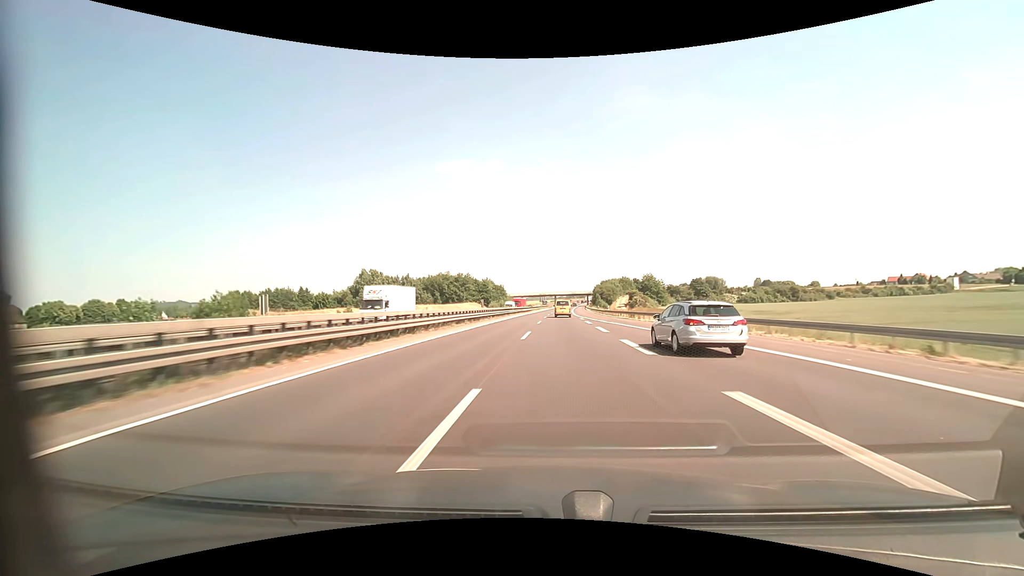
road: motorway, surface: asphalt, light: Day
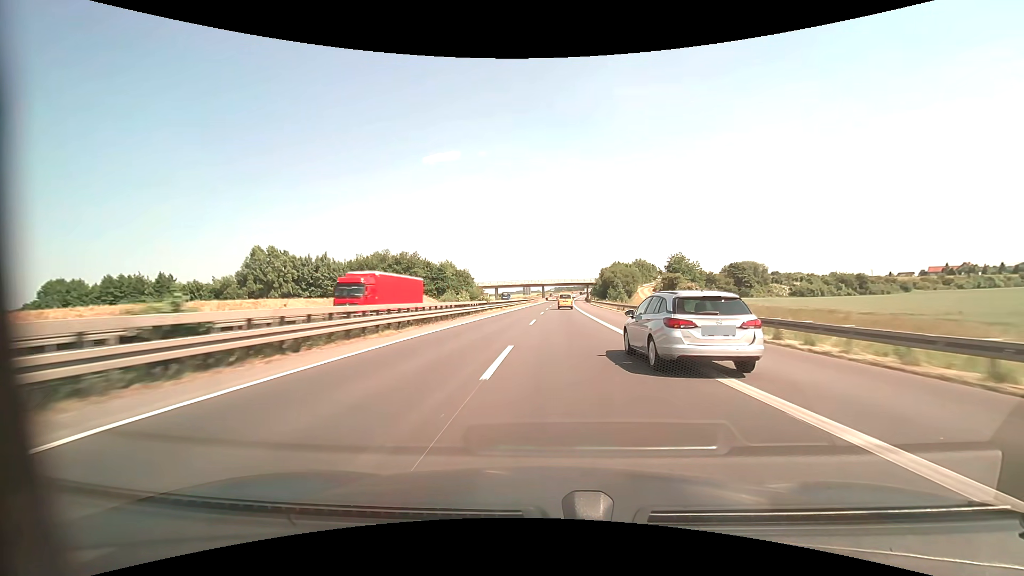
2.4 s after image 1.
(+1.1, +65.5) m; +1°
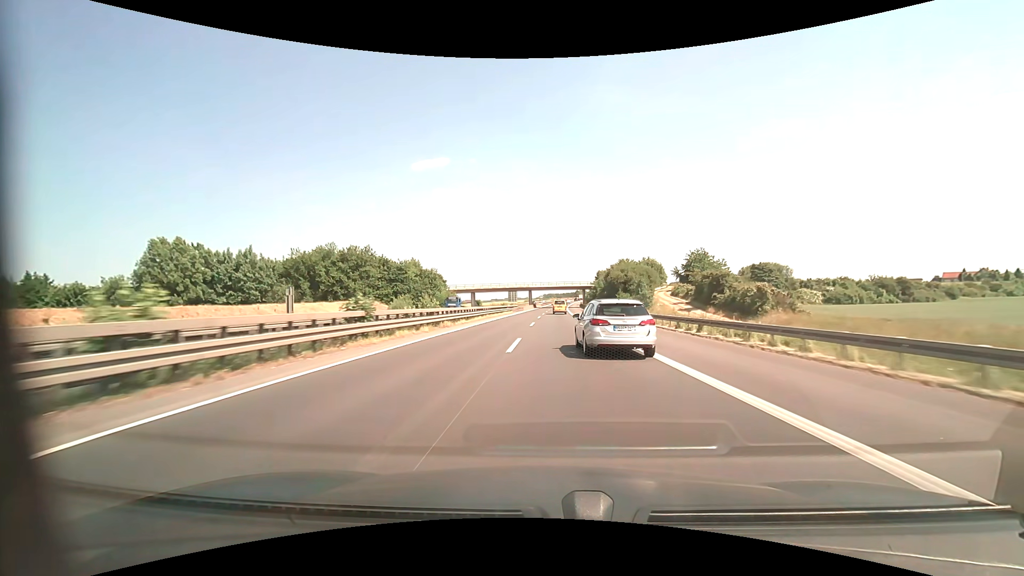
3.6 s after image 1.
(+0.3, +29.9) m; +1°
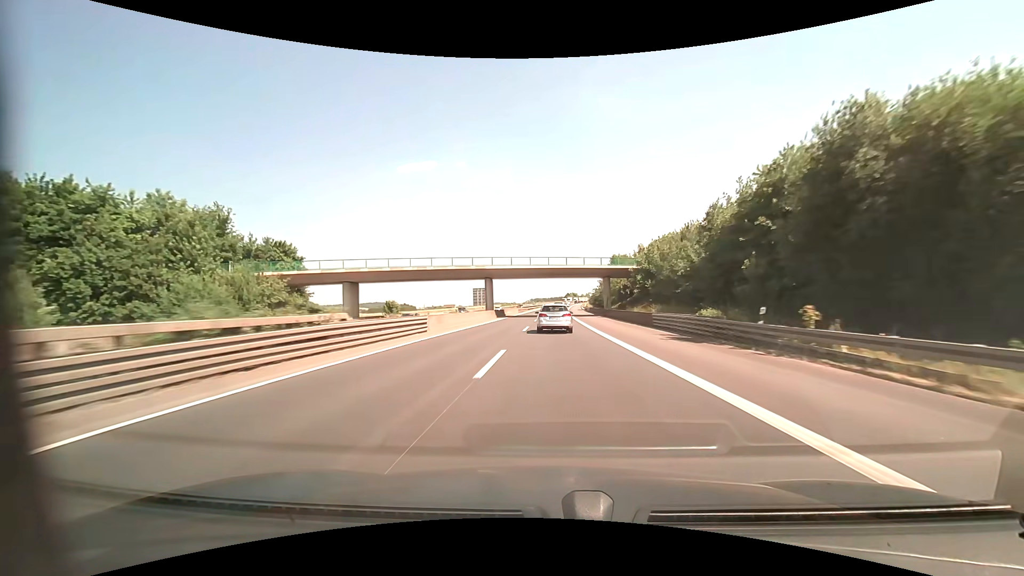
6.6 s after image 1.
(+1.2, +77.2) m; +1°
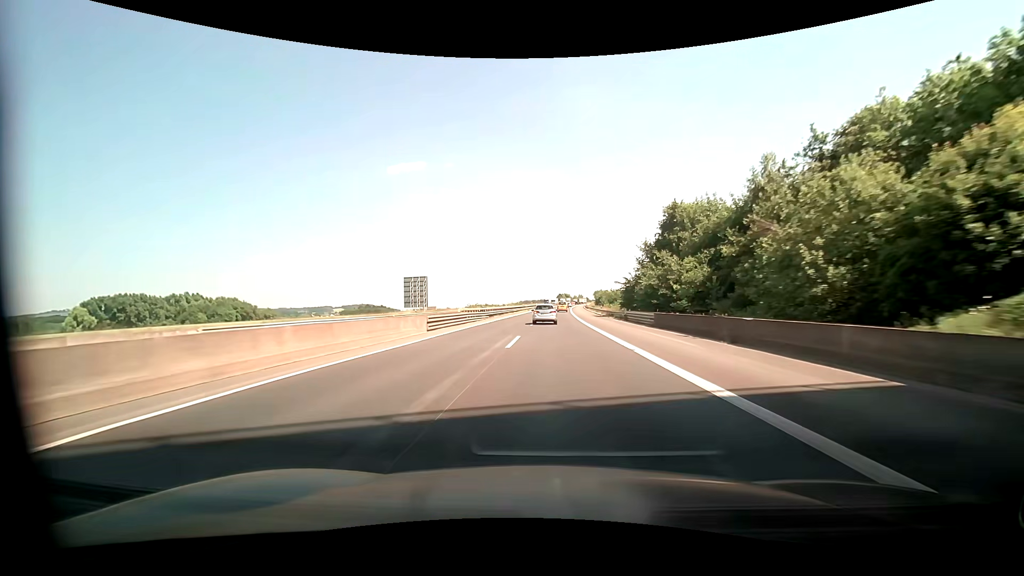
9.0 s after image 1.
(+0.7, +65.7) m; +1°
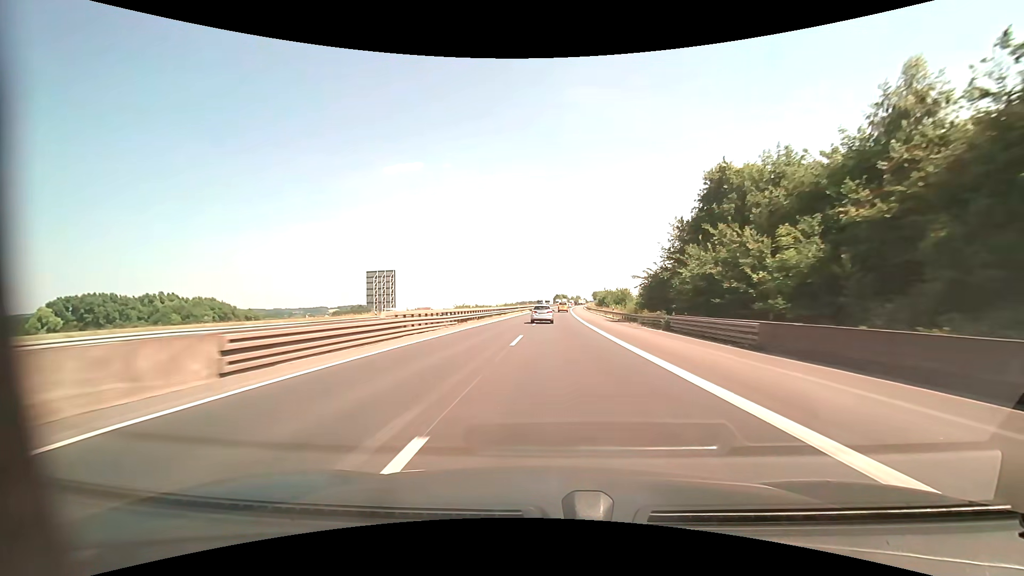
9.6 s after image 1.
(0.0, +16.8) m; 0°
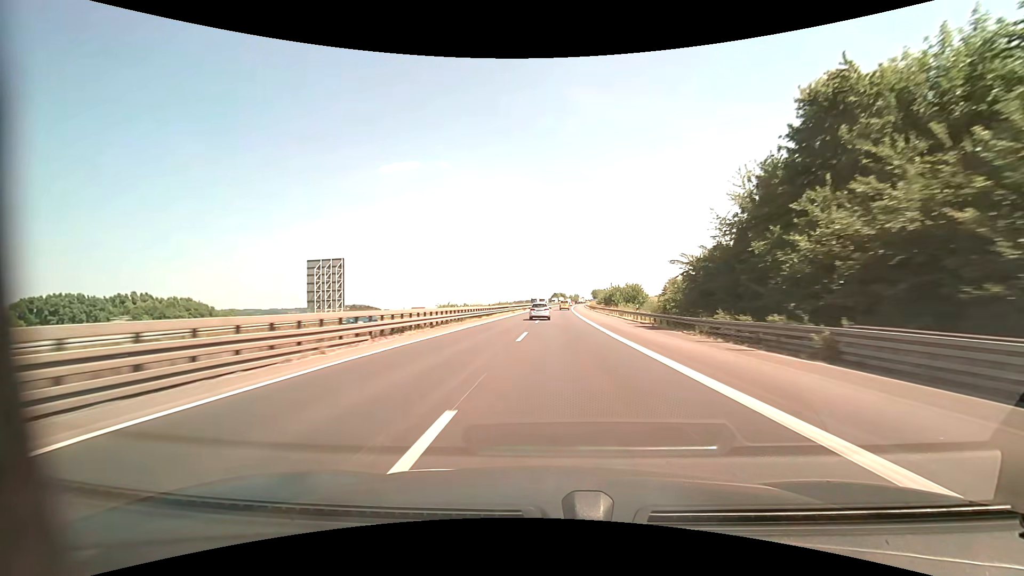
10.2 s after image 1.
(+0.1, +16.9) m; 0°
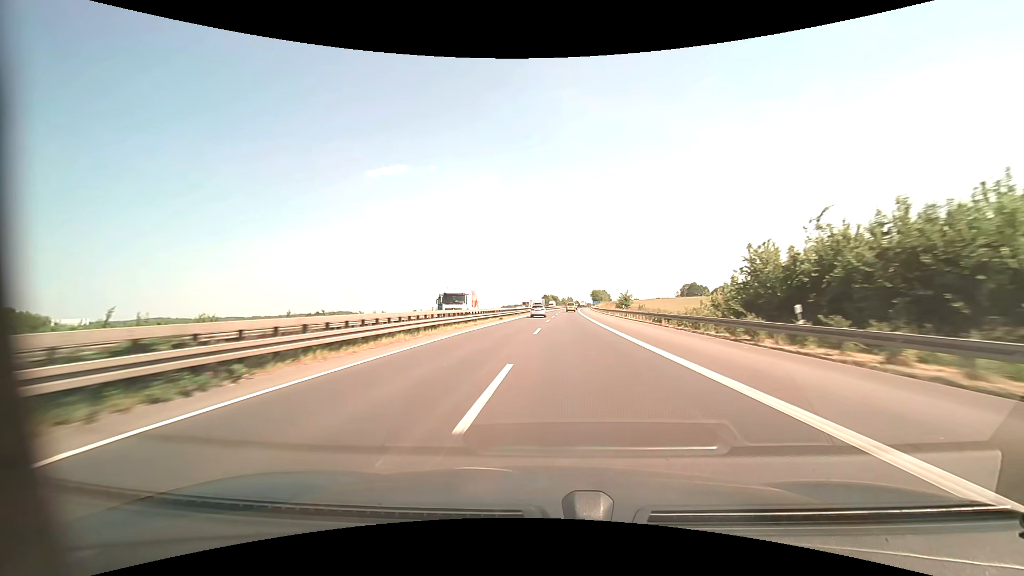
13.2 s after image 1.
(+1.7, +85.1) m; +1°
(0, +10) (0, +20) (0, +30) (-1, +40) (-1, +50) (-1, +60) (-1, +70) (-1, +80) (0, +90) (0, +100) m
